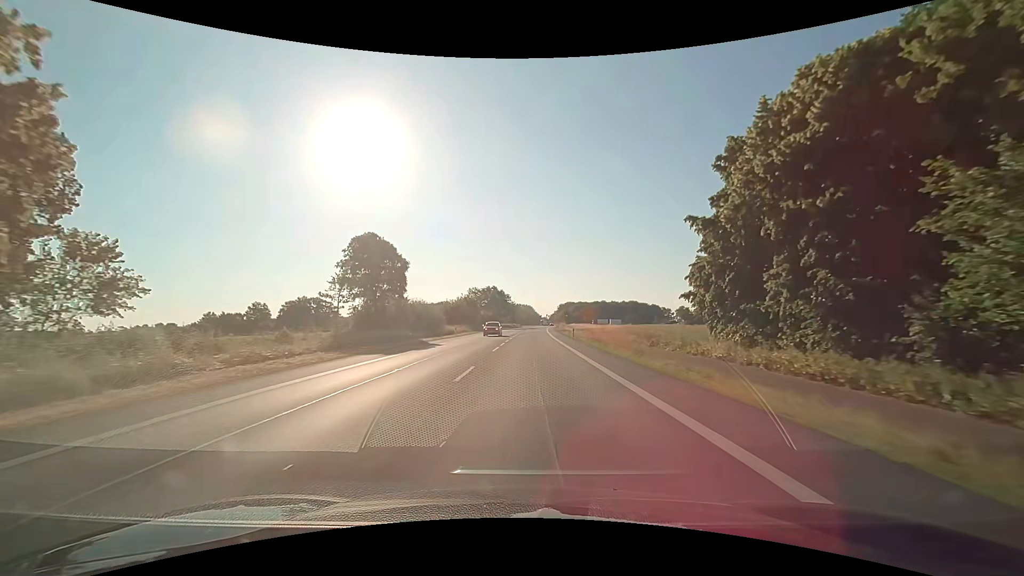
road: primary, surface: asphalt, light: Day
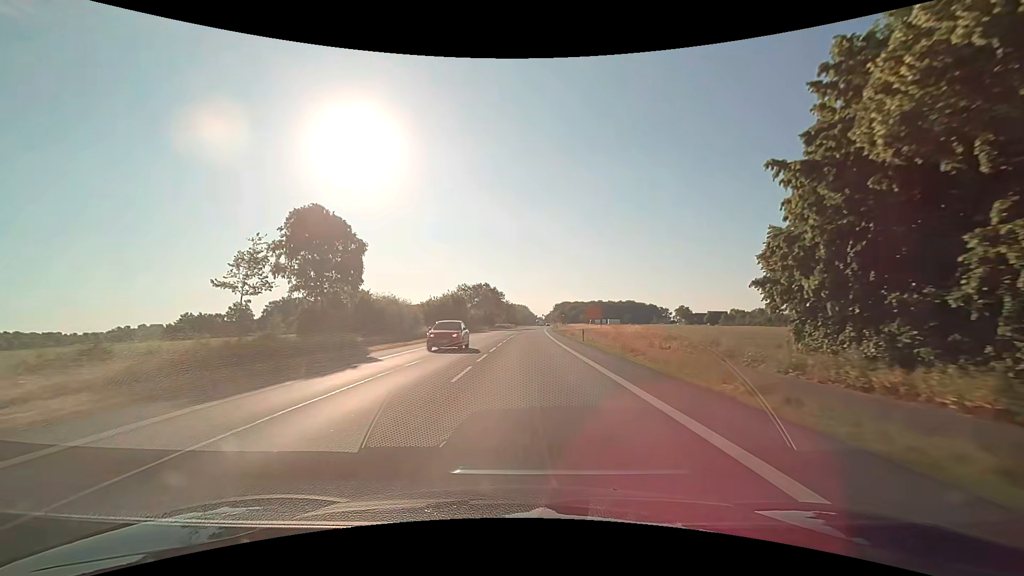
(0.0, +12.1) m; 0°
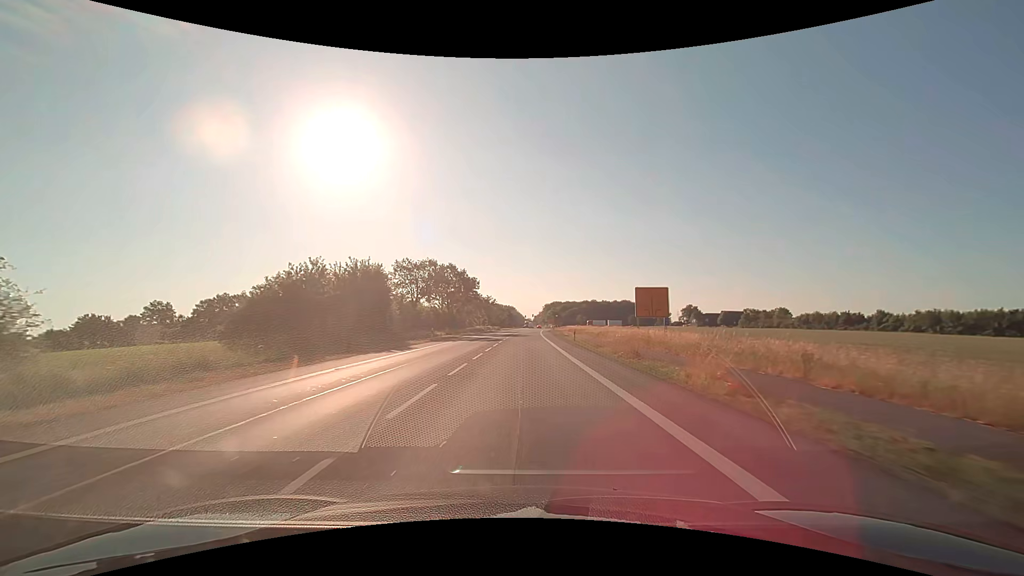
(+0.7, +46.3) m; +2°
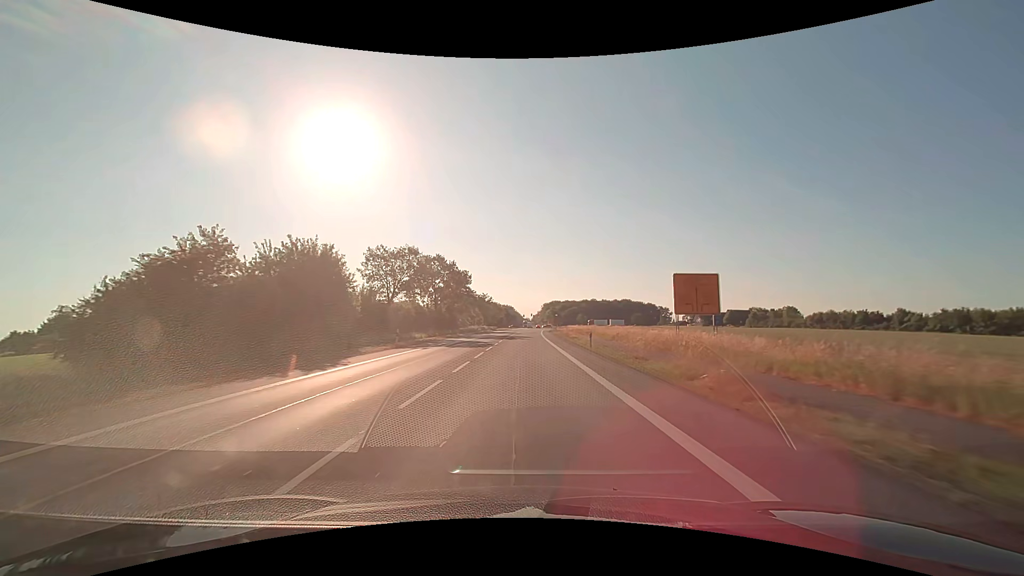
(0.0, +11.2) m; 0°
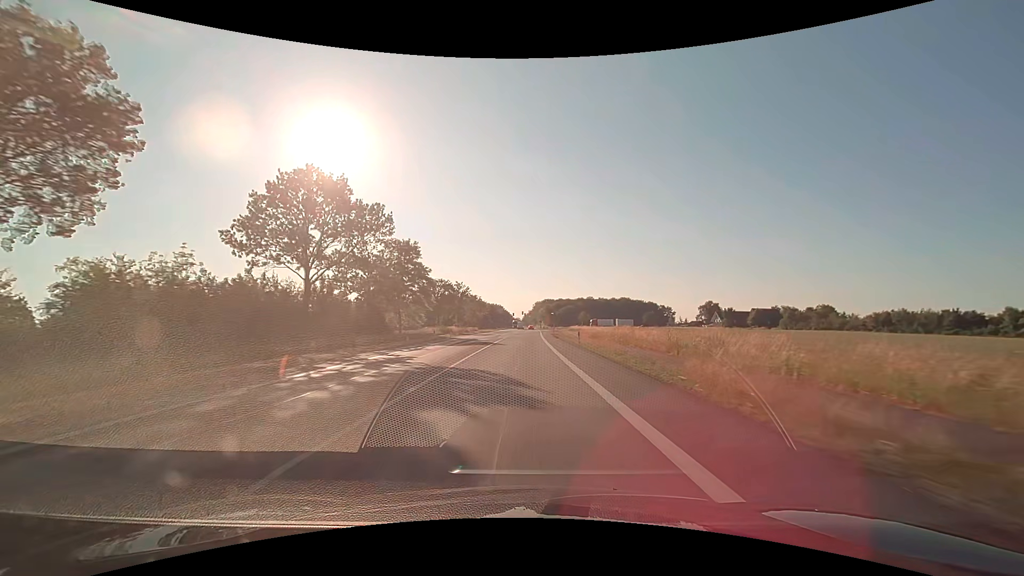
(+0.4, +44.1) m; +1°
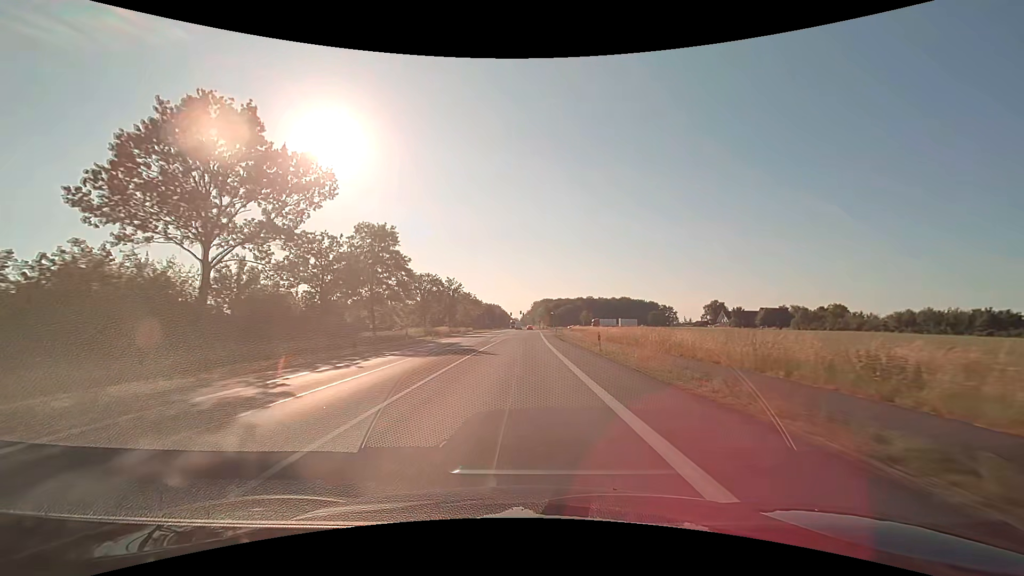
(0.0, +10.9) m; 0°
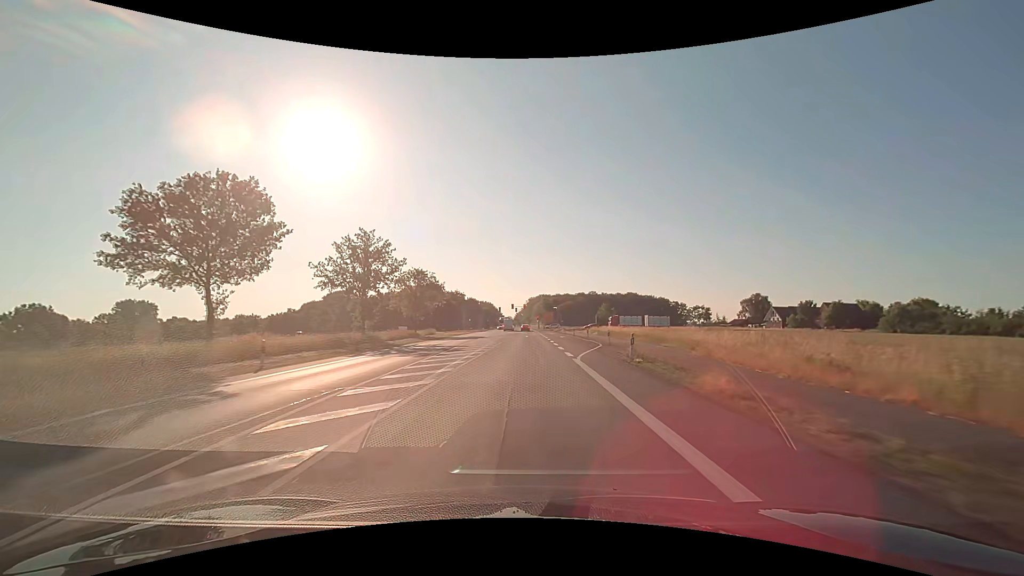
(+0.4, +54.1) m; +1°
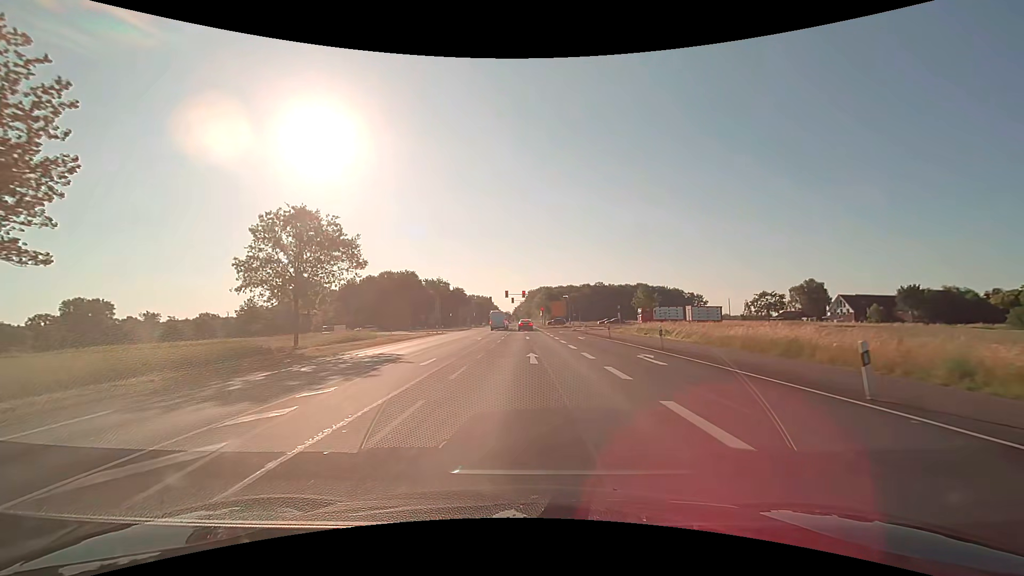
(+0.1, +39.7) m; 0°
